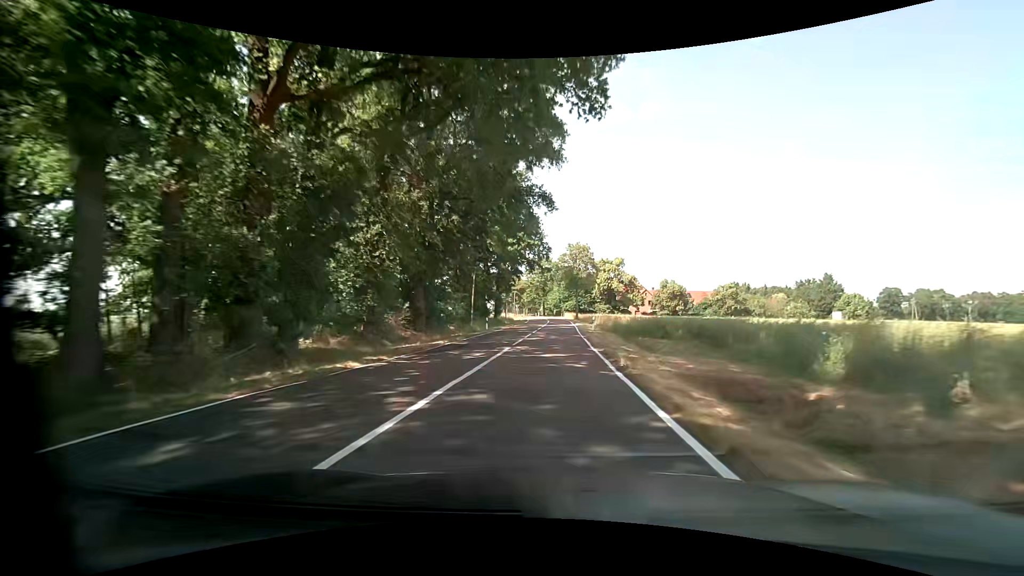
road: tertiary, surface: asphalt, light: Day
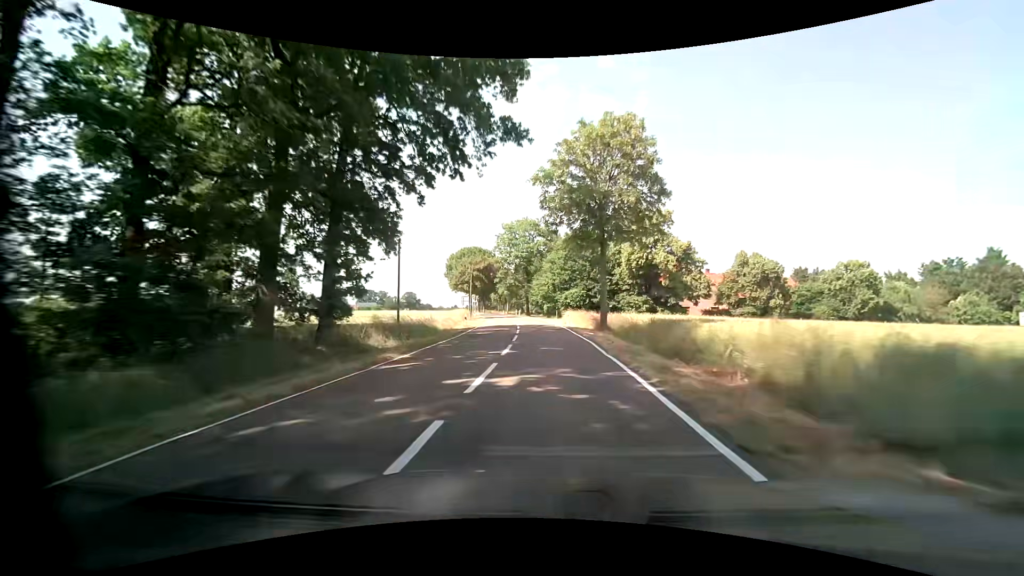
(+1.4, +54.7) m; +1°
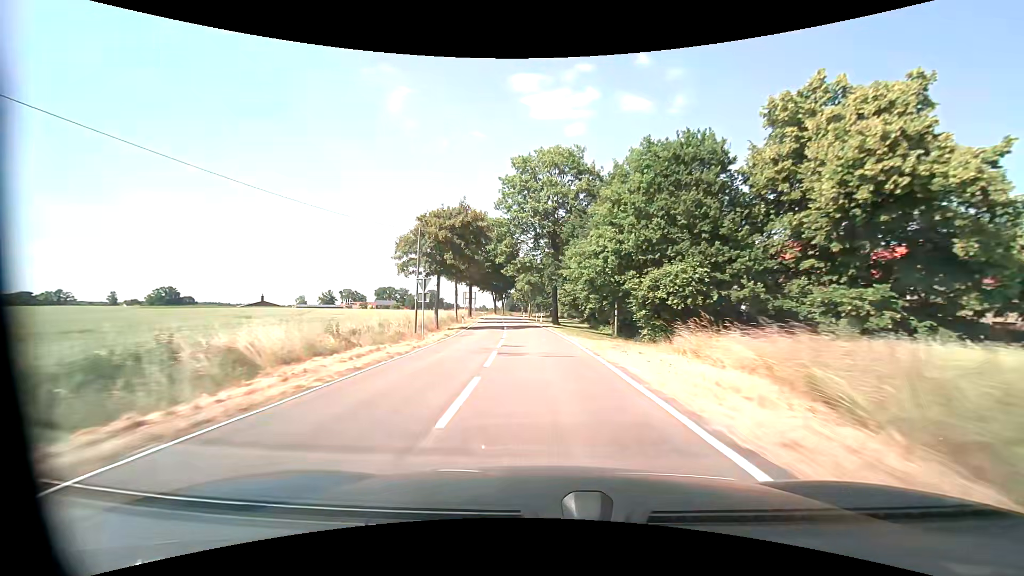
(-1.0, +38.1) m; -3°
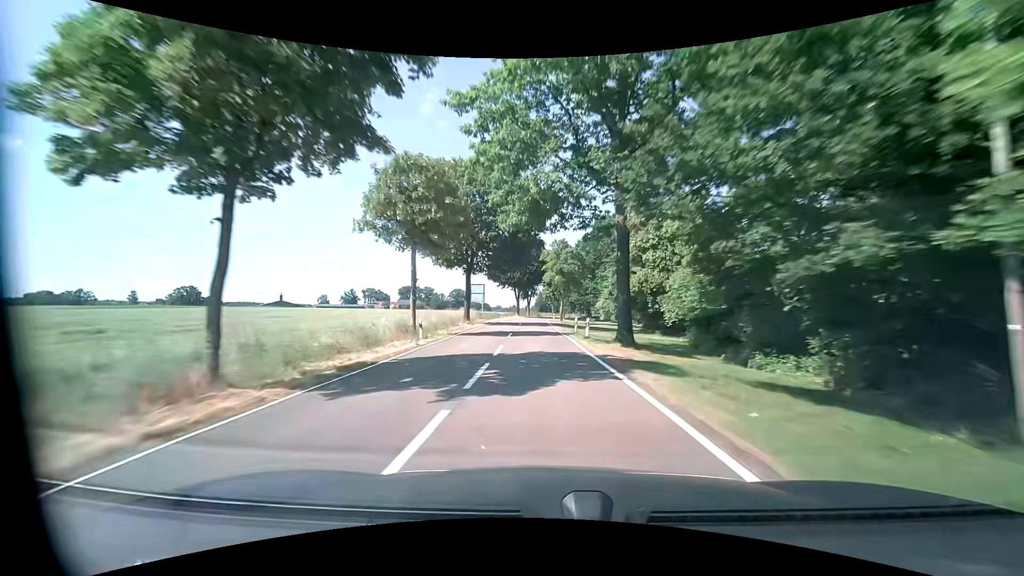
(-1.0, +27.2) m; -4°
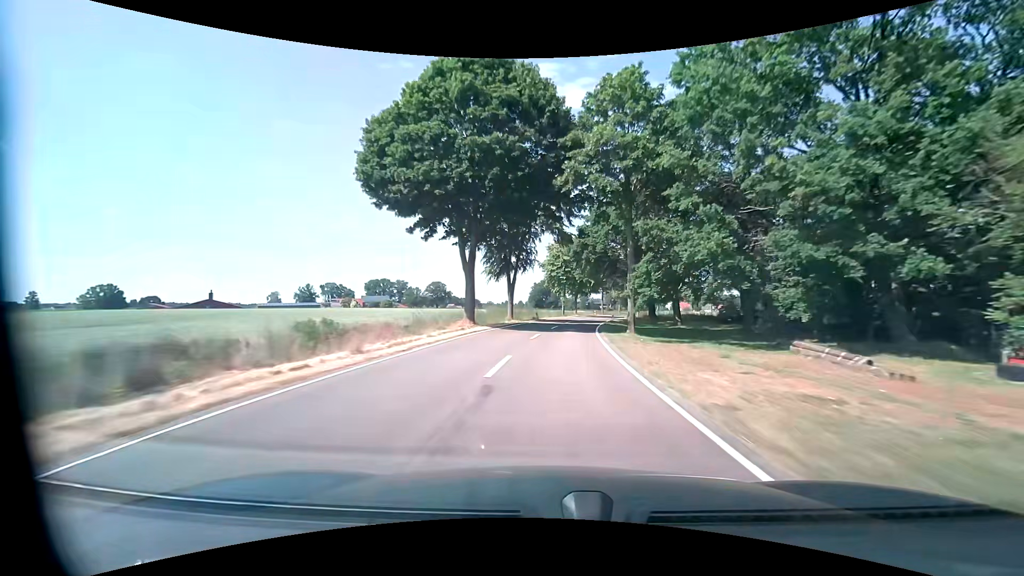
(-1.9, +74.7) m; 0°
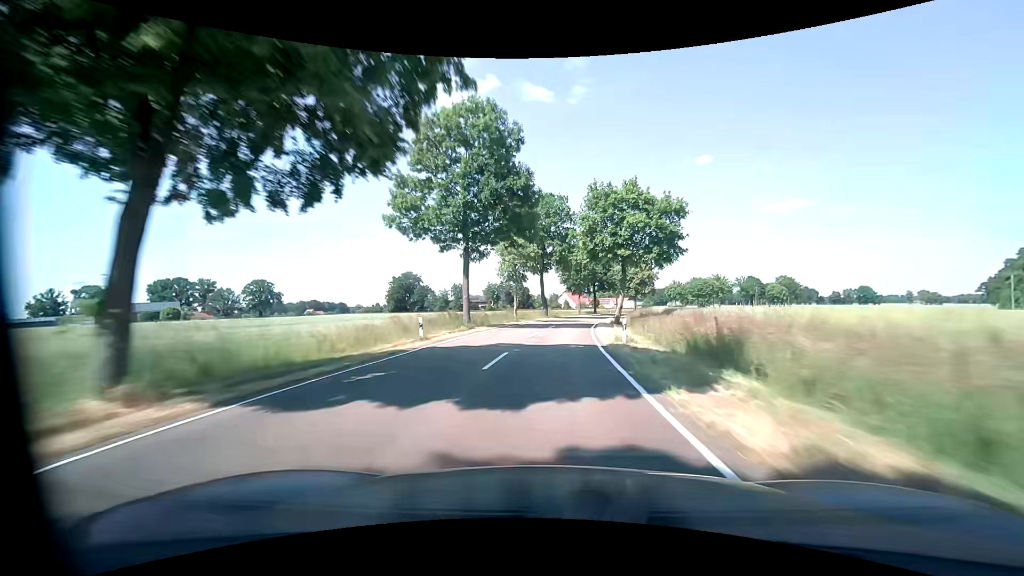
(+9.9, +80.2) m; +13°
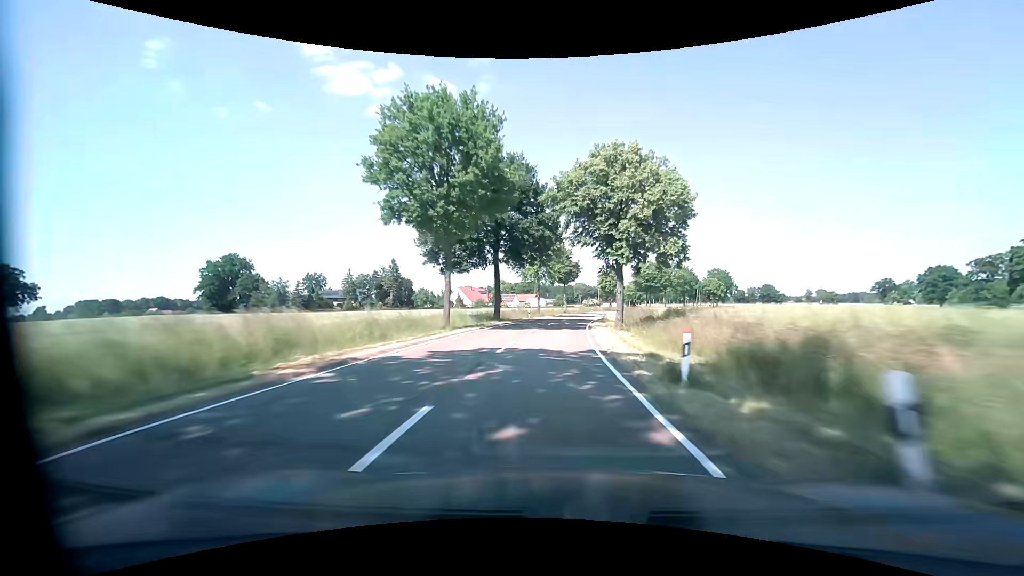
(+6.0, +66.0) m; +11°
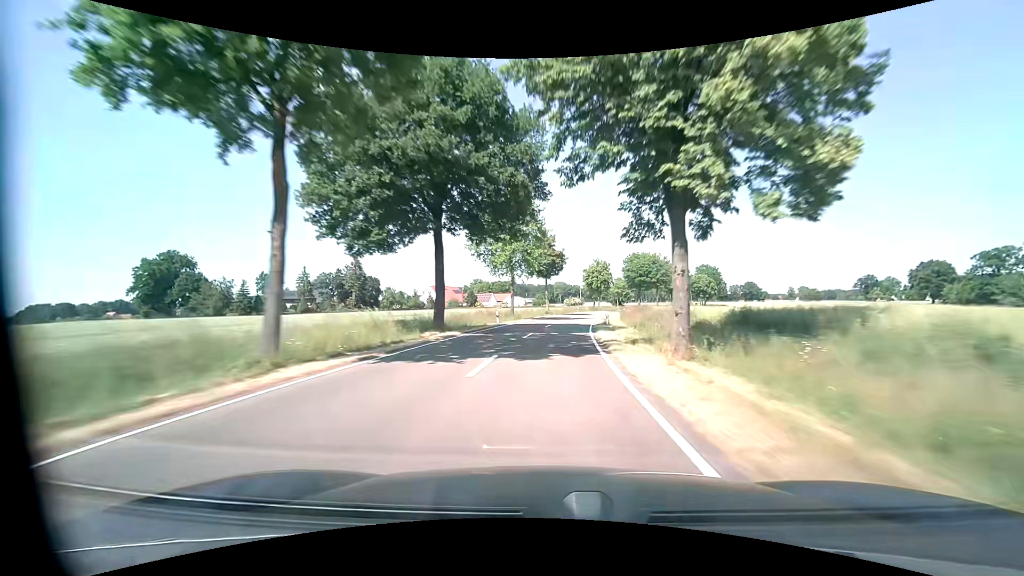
(+0.4, +16.8) m; +2°
(0, +10) (0, +20) (+1, +30) (+2, +40) (+3, +50) (+5, +60) (+7, +70) (+9, +79) (+11, +89) (+14, +99) m
